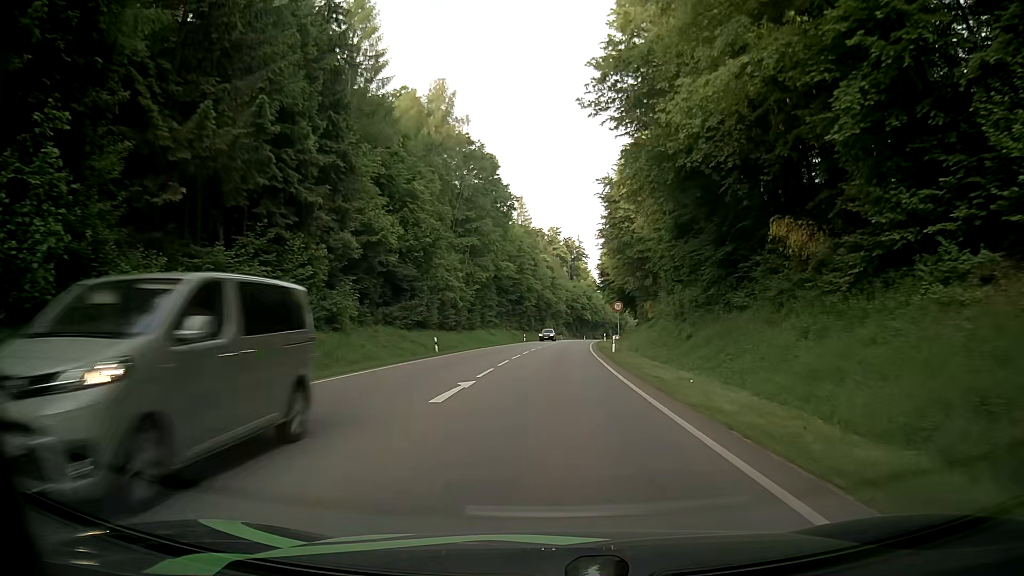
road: secondary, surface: asphalt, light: Day
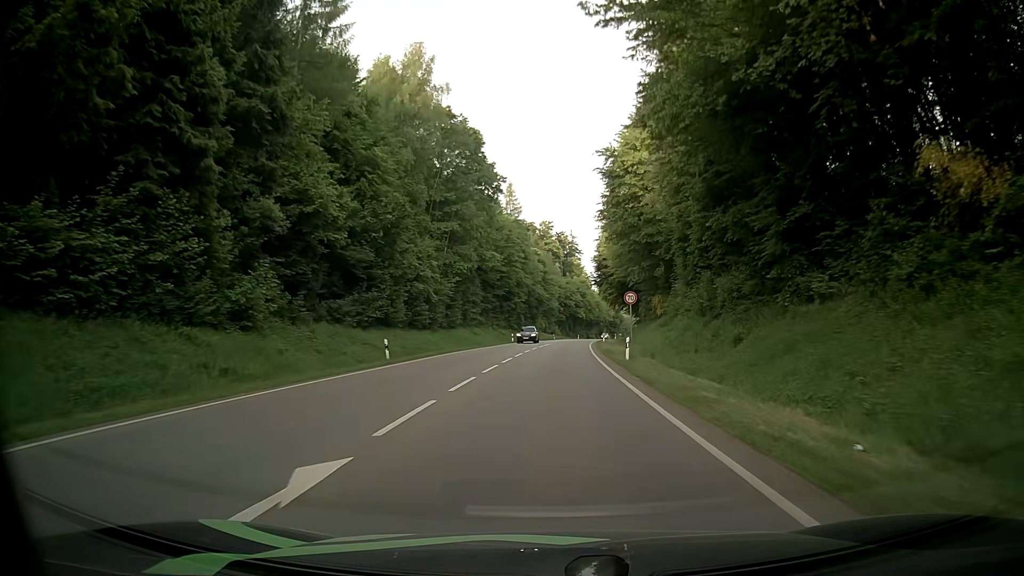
(+0.1, +10.4) m; +1°
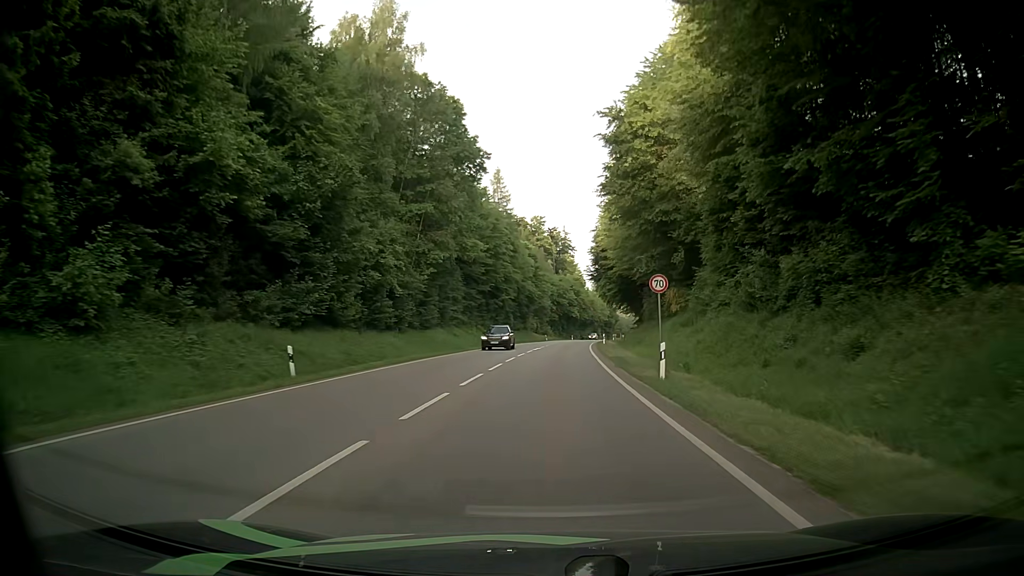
(+0.1, +10.4) m; +2°
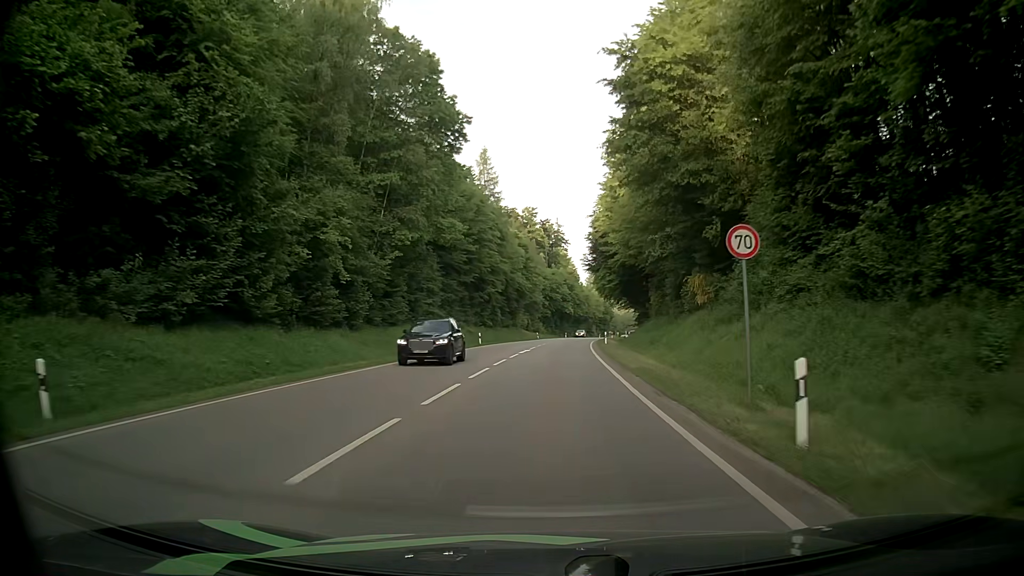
(-0.1, +10.5) m; 0°
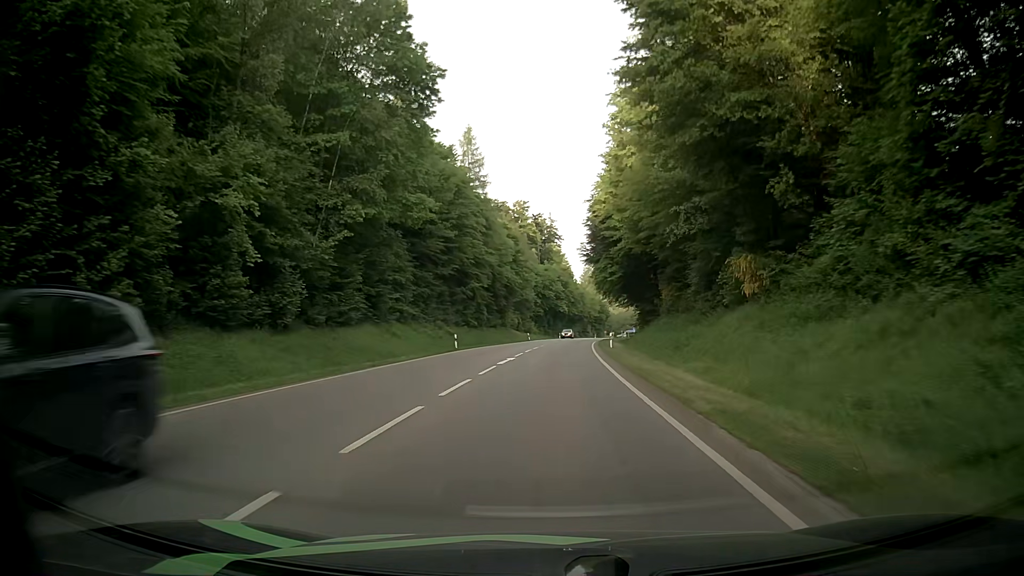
(0.0, +10.4) m; 0°
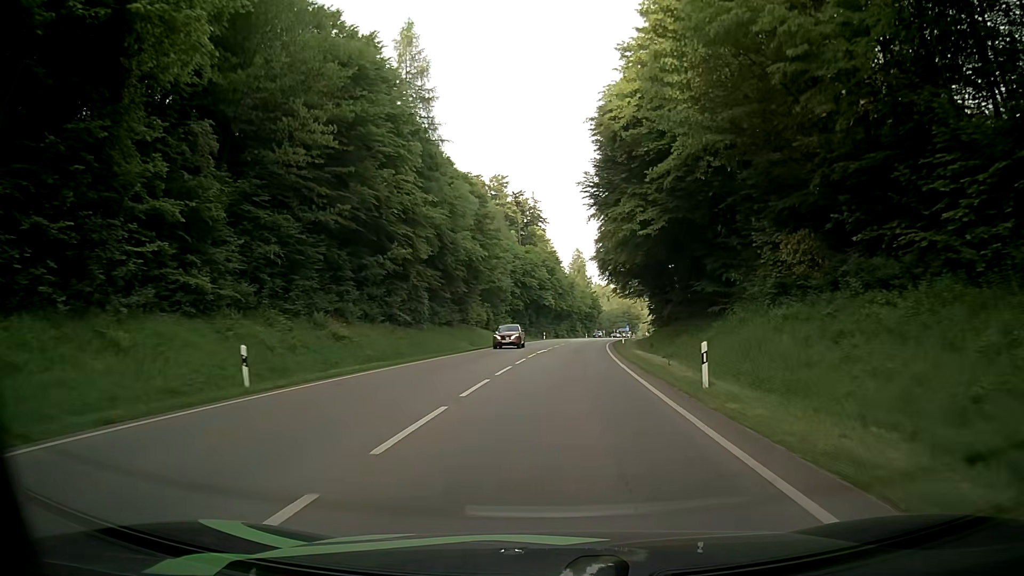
(+0.4, +30.1) m; +2°
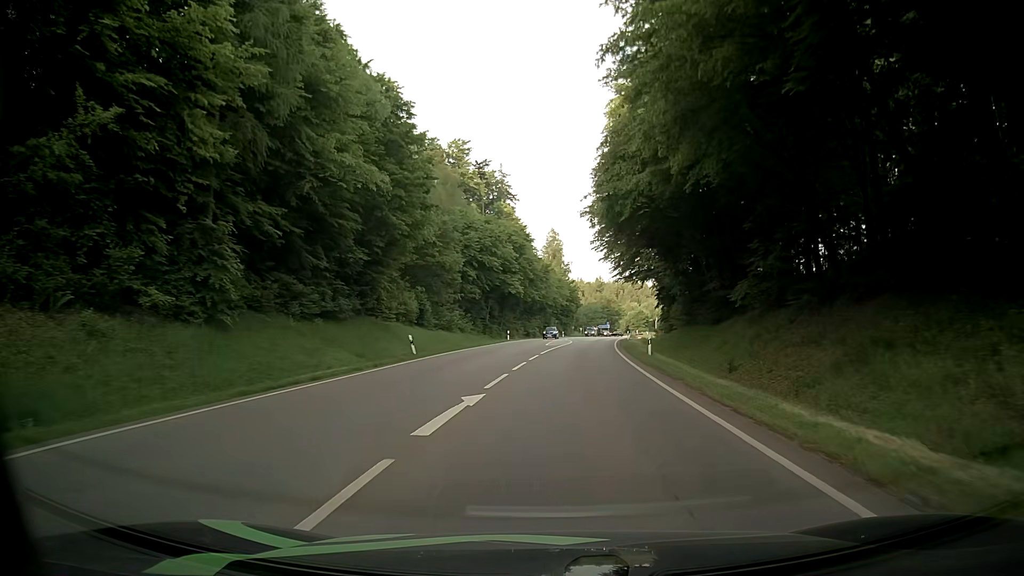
(+0.6, +28.4) m; +3°
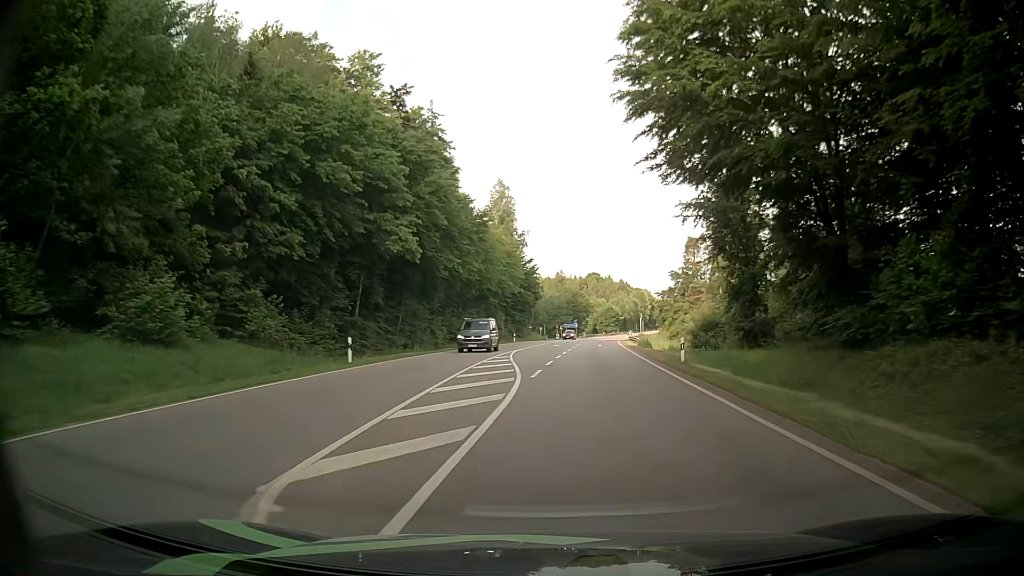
(+1.4, +45.6) m; +3°
